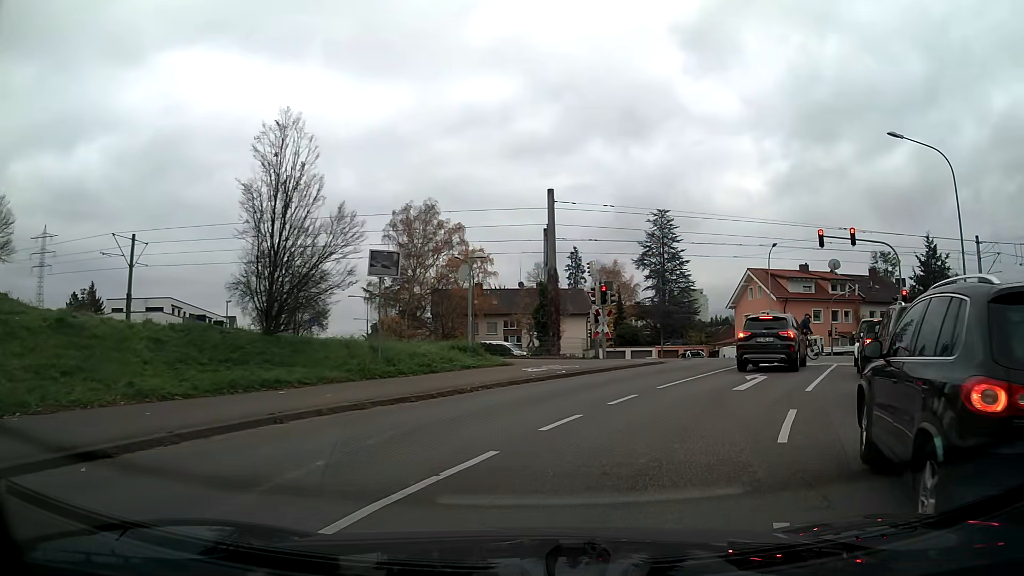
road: tertiary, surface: asphalt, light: Day
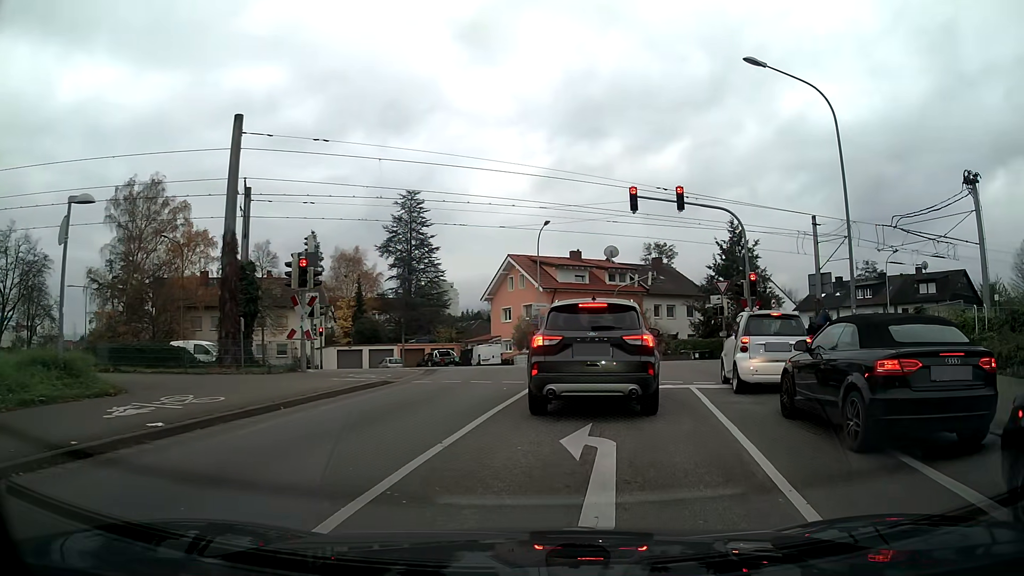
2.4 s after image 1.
(+1.8, +9.7) m; +20°
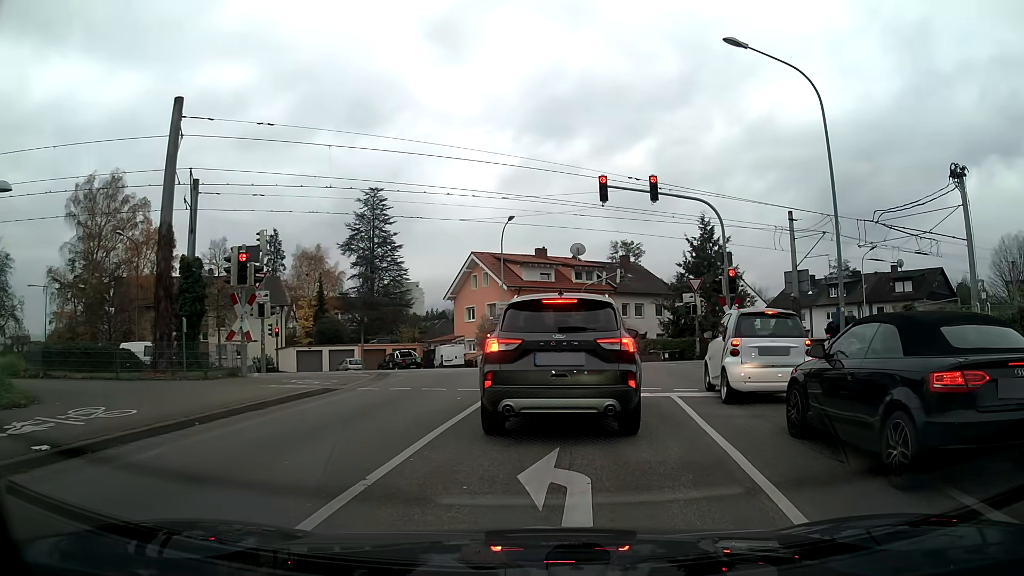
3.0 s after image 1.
(0.0, +1.6) m; +2°
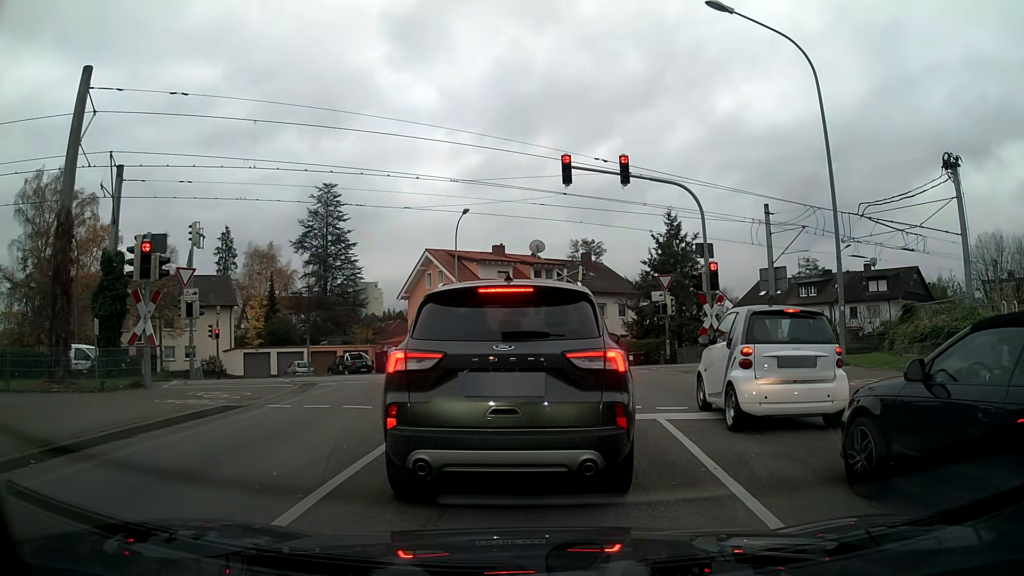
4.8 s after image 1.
(+0.1, +2.6) m; +3°
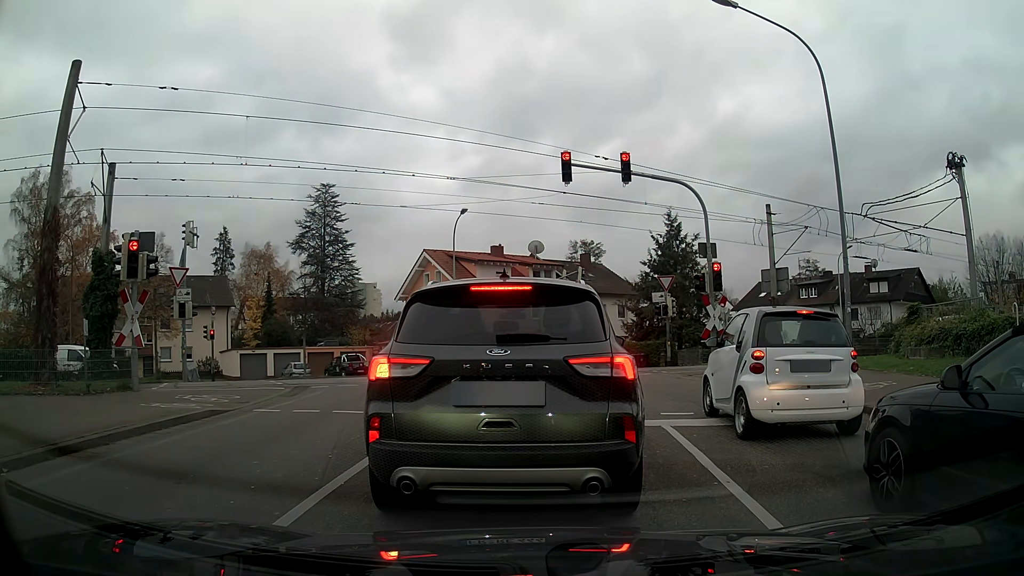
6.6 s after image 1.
(0.0, +0.5) m; 0°
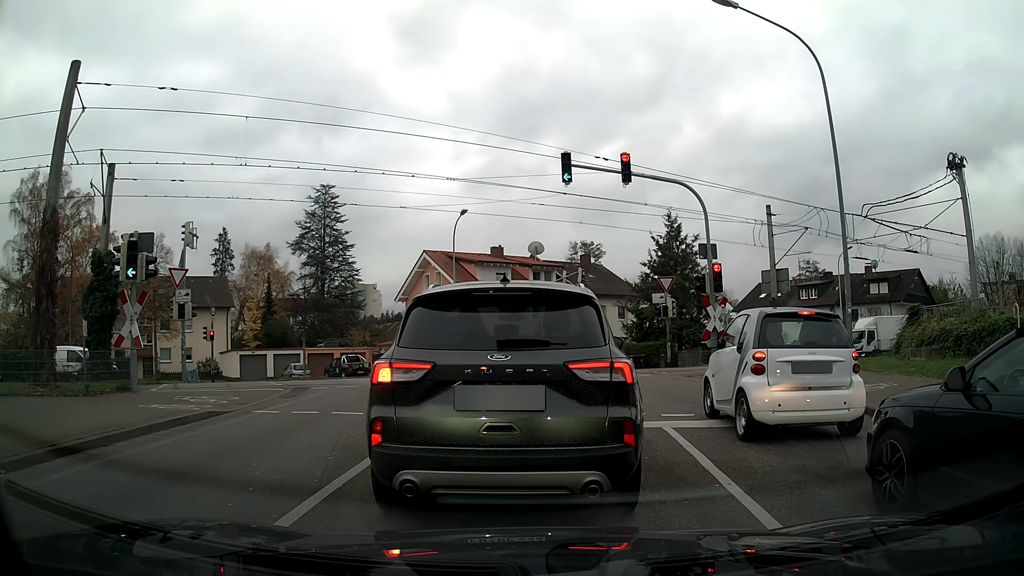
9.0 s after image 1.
(0.0, +0.1) m; 0°
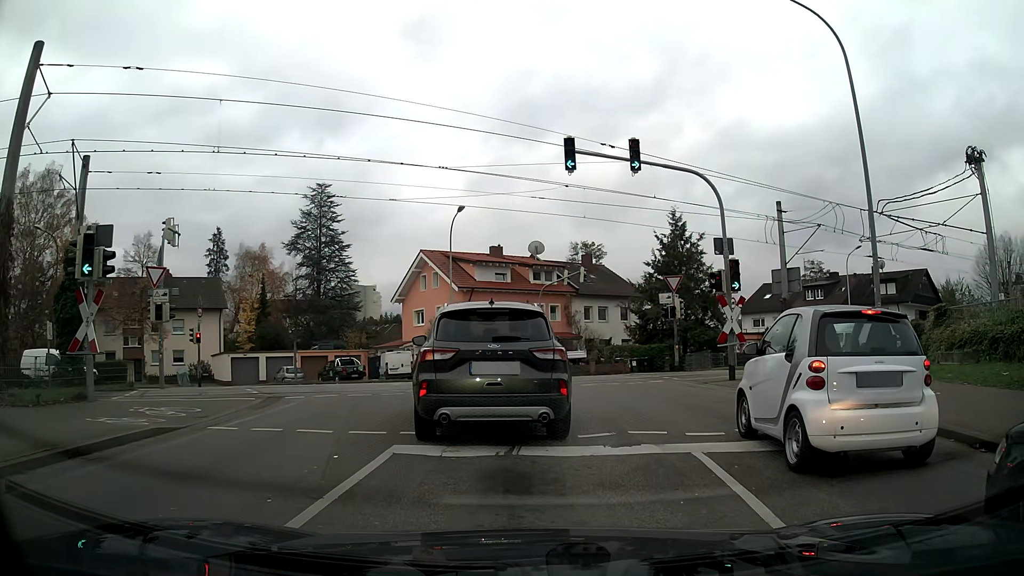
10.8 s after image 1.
(0.0, +1.8) m; 0°
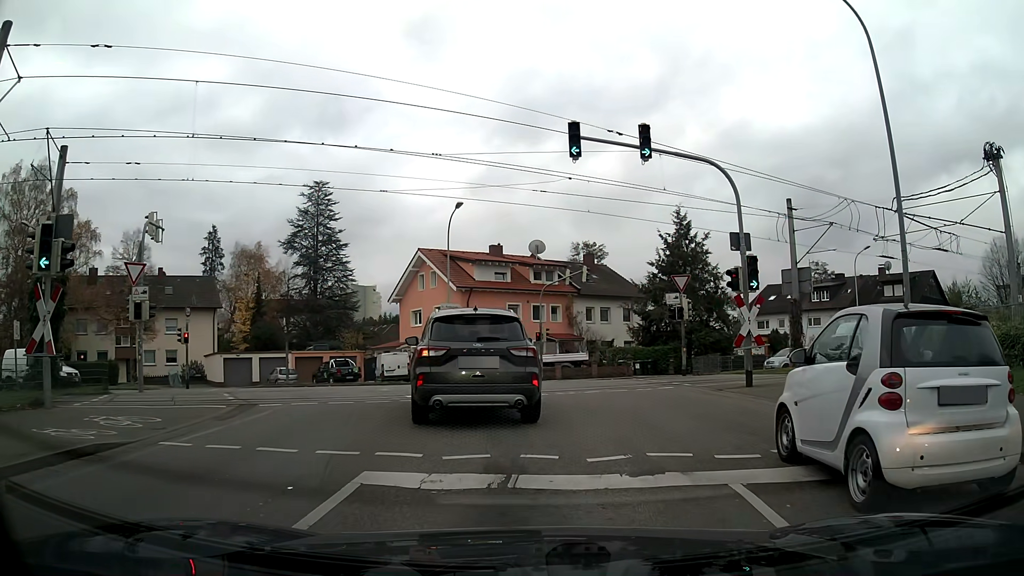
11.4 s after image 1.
(0.0, +1.5) m; 0°
(0, +10) (-3, +20) (-10, +26) (-20, +28) (-30, +28) (-39, +30) (-48, +35) (-56, +41) (-63, +48) (-70, +56) m
